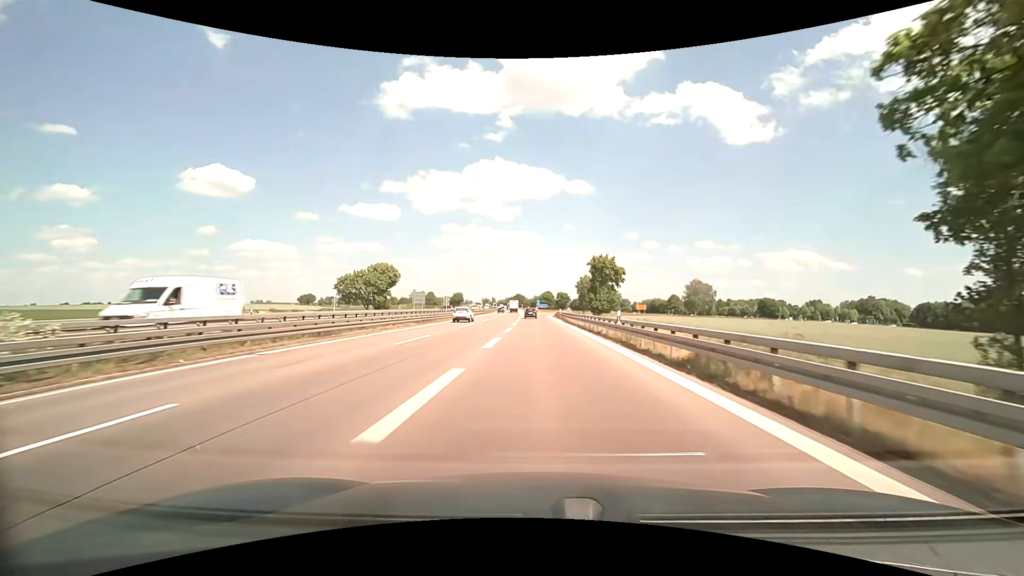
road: motorway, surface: asphalt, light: Day
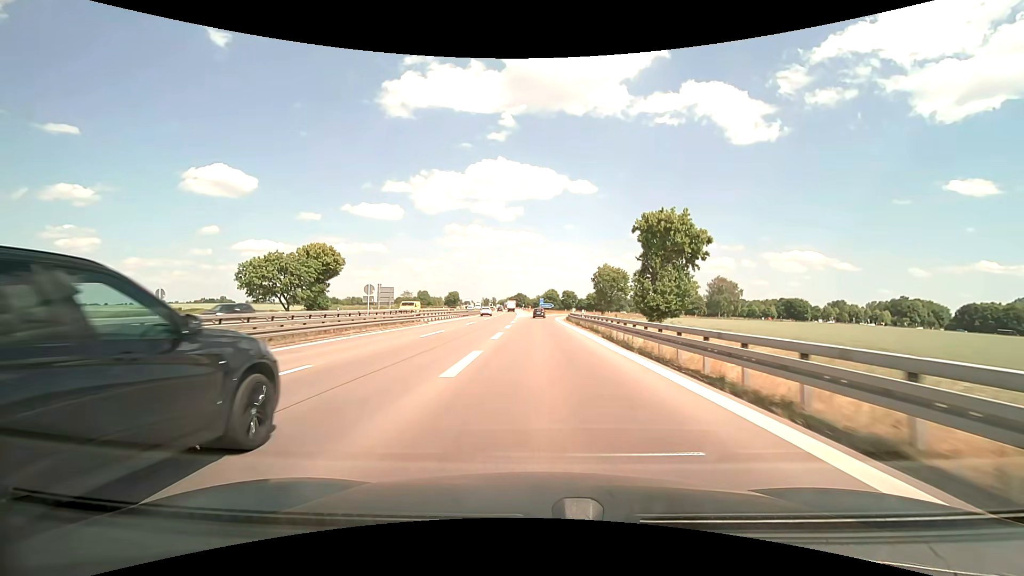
(-0.2, +31.0) m; 0°
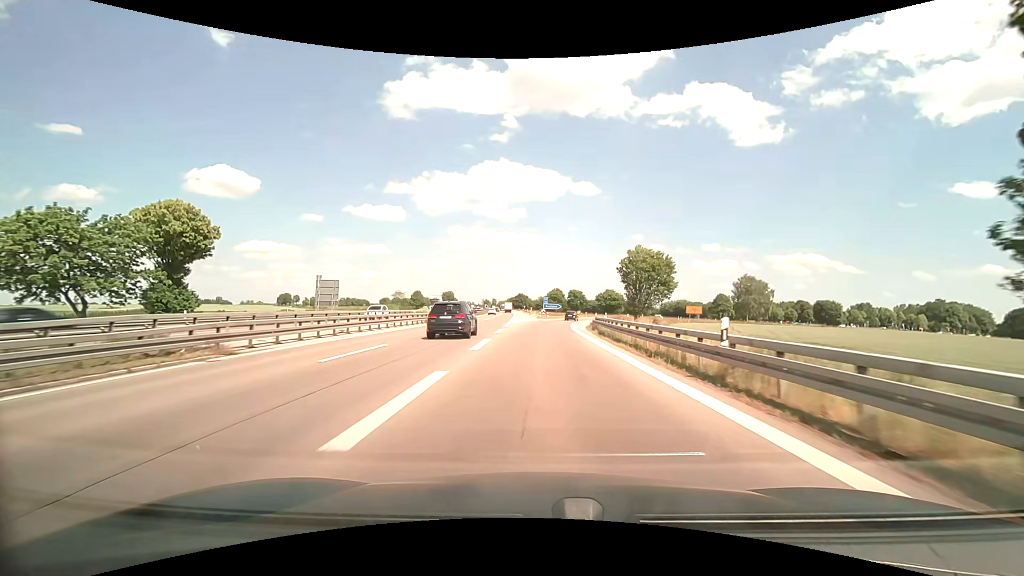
(-0.1, +29.0) m; 0°
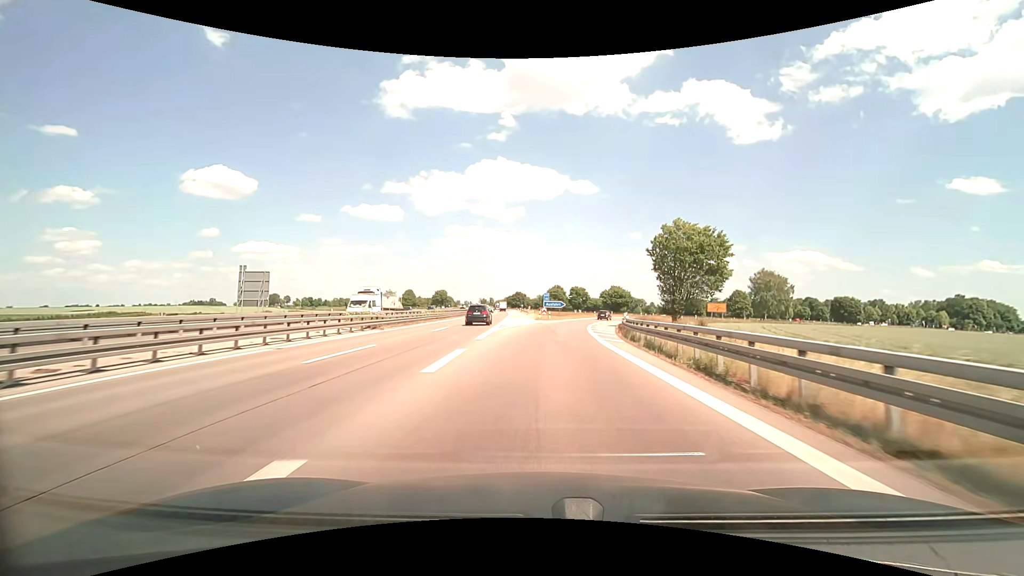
(0.0, +18.2) m; 0°
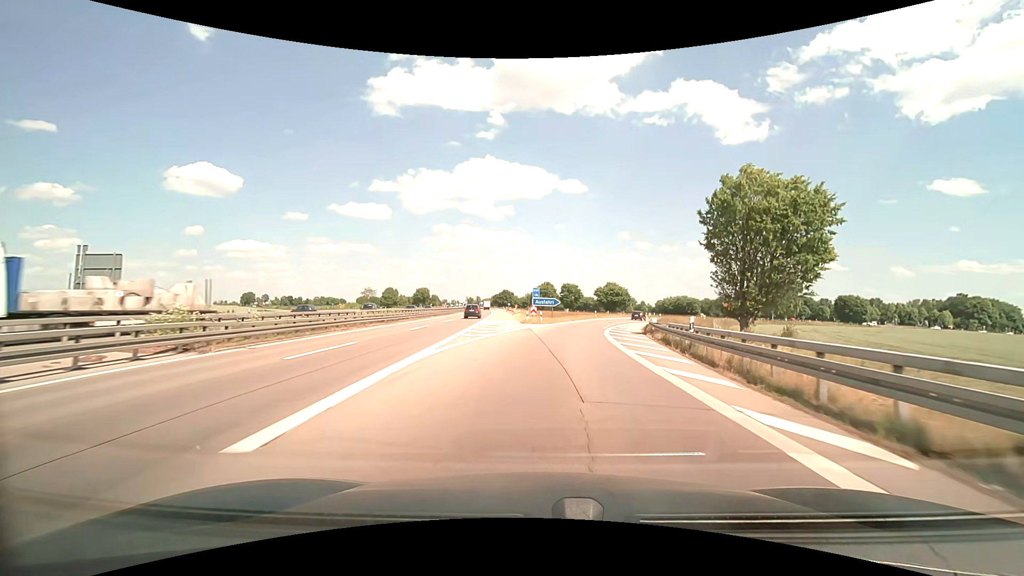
(+0.1, +17.3) m; +1°
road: motorway_link
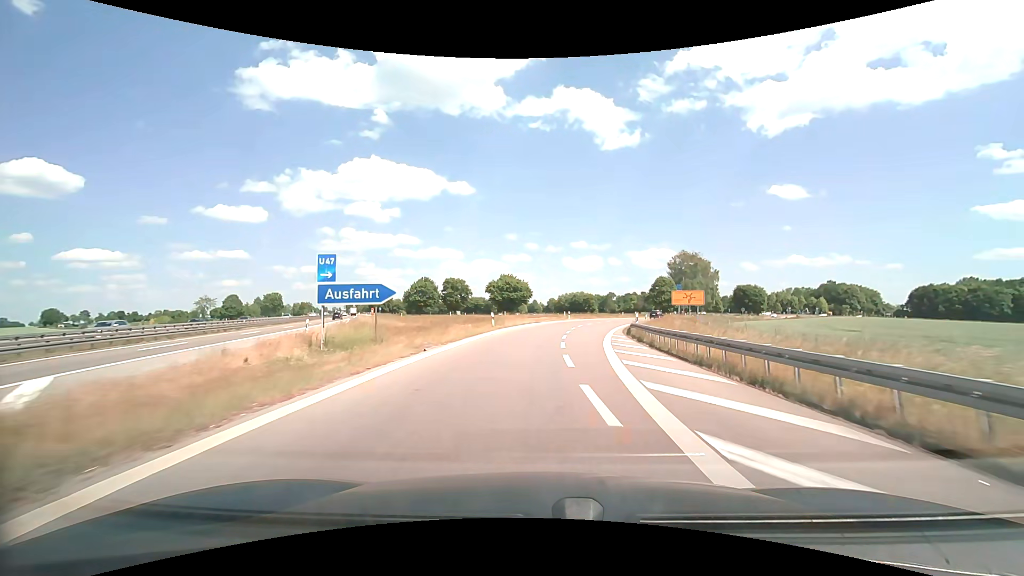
(+4.0, +40.0) m; +12°
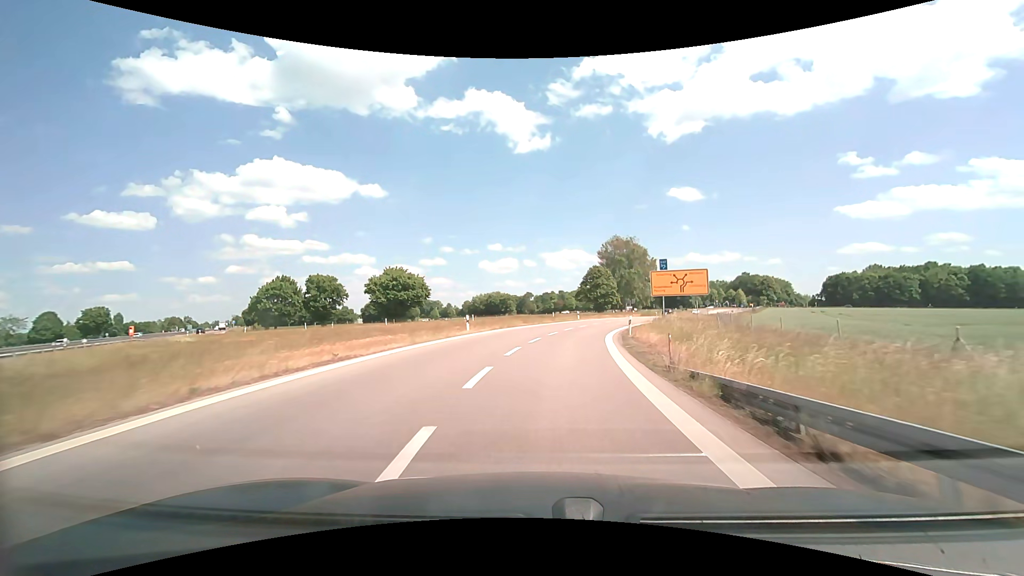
(+2.9, +33.2) m; +9°
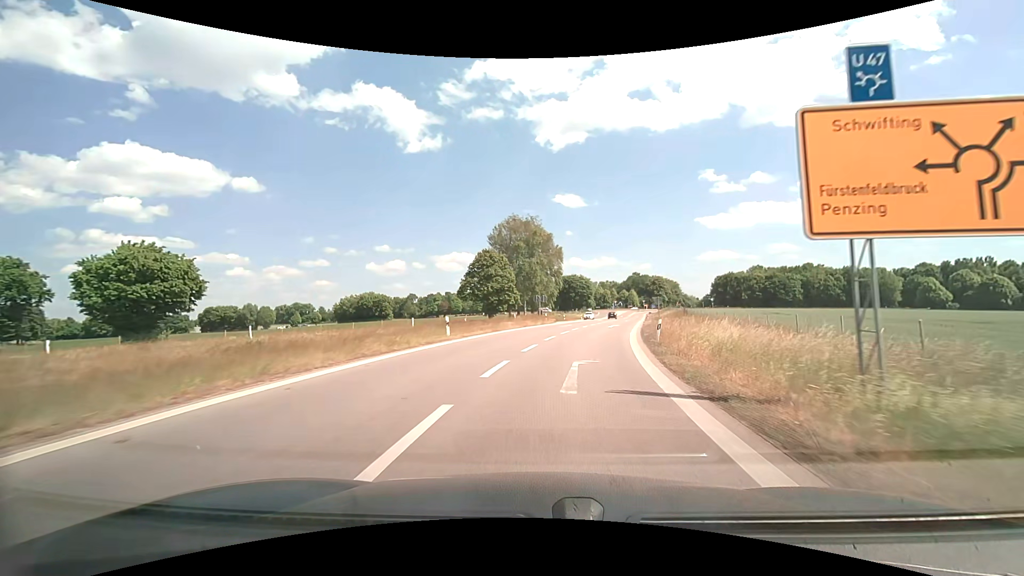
(+3.2, +34.3) m; +12°
(0, +10) (+2, +20) (+3, +30) (+5, +40) (+7, +49) (+9, +59) (+12, +69) (+14, +79) (+16, +88) (+18, +98) m
